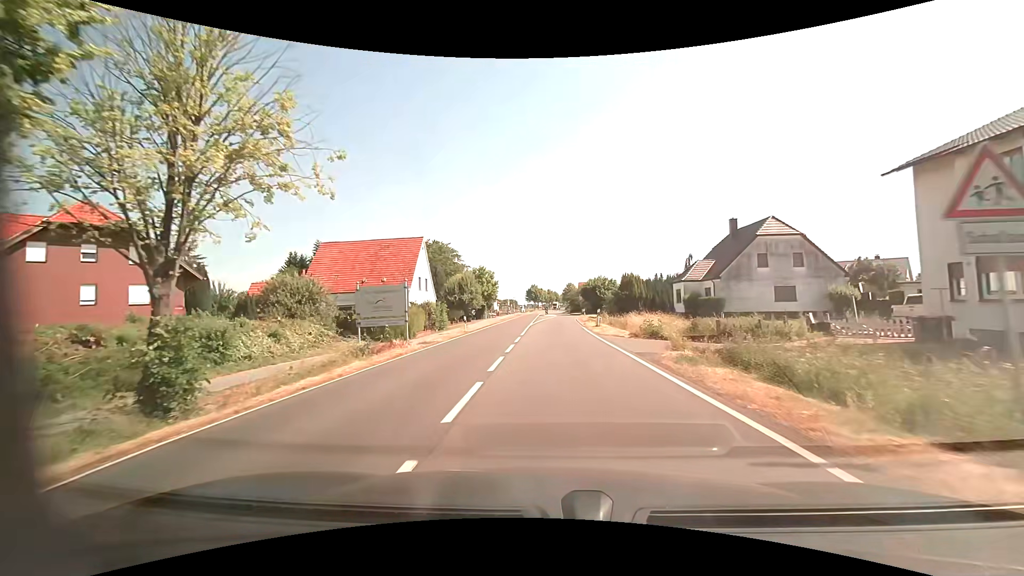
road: primary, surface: asphalt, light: Day
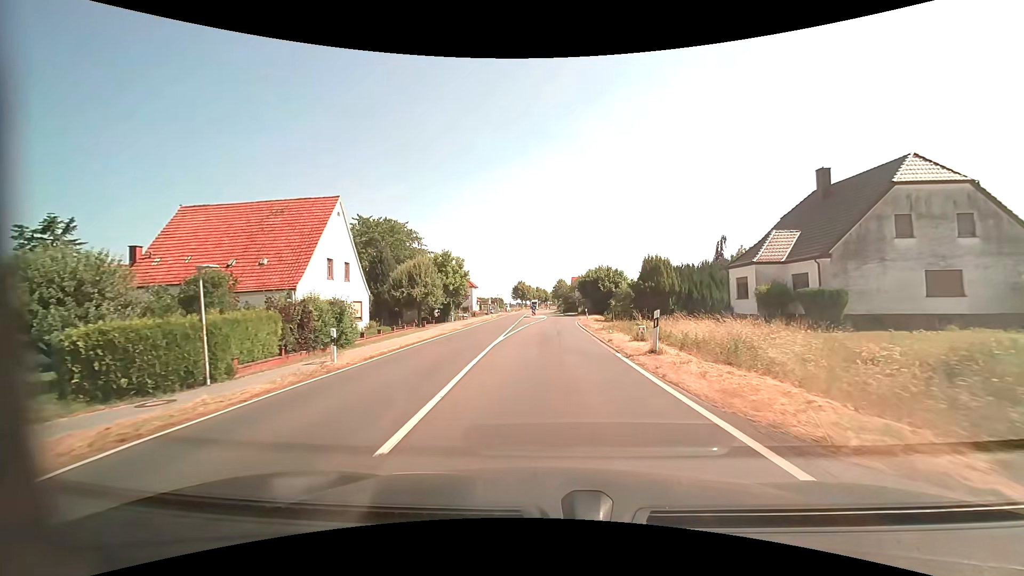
(+0.2, +19.6) m; +1°
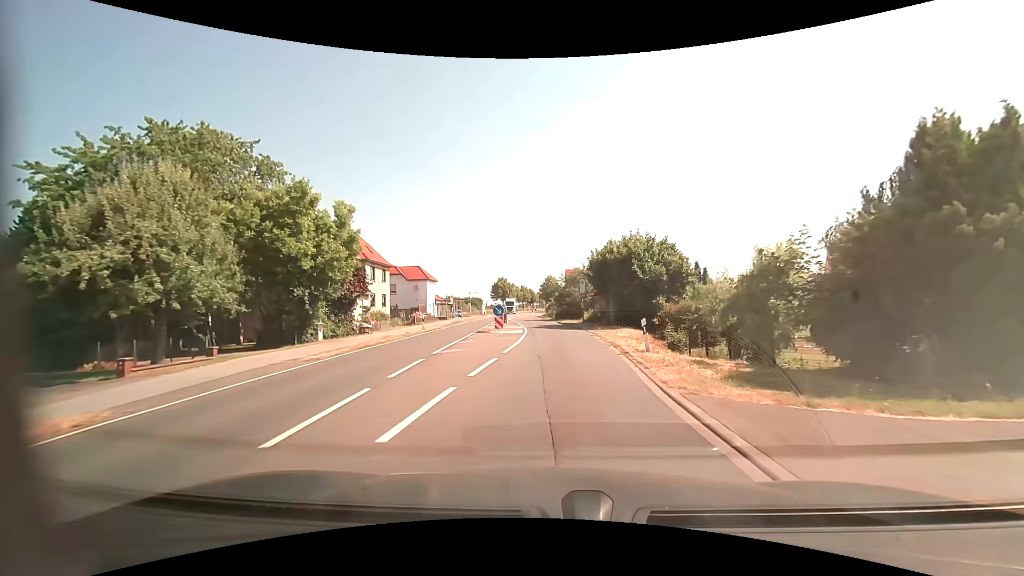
(+0.5, +31.6) m; +1°
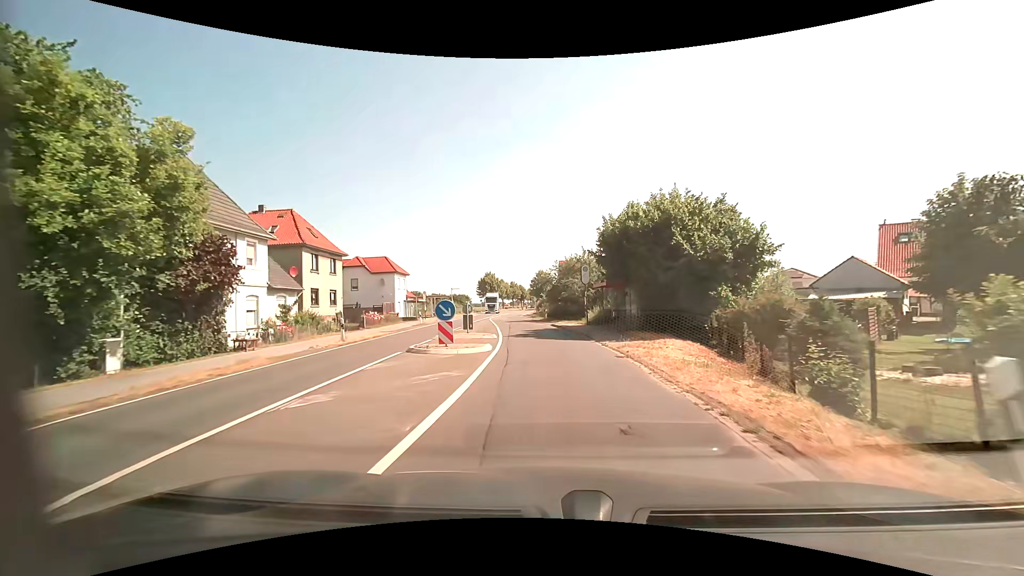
(+0.2, +12.2) m; +2°
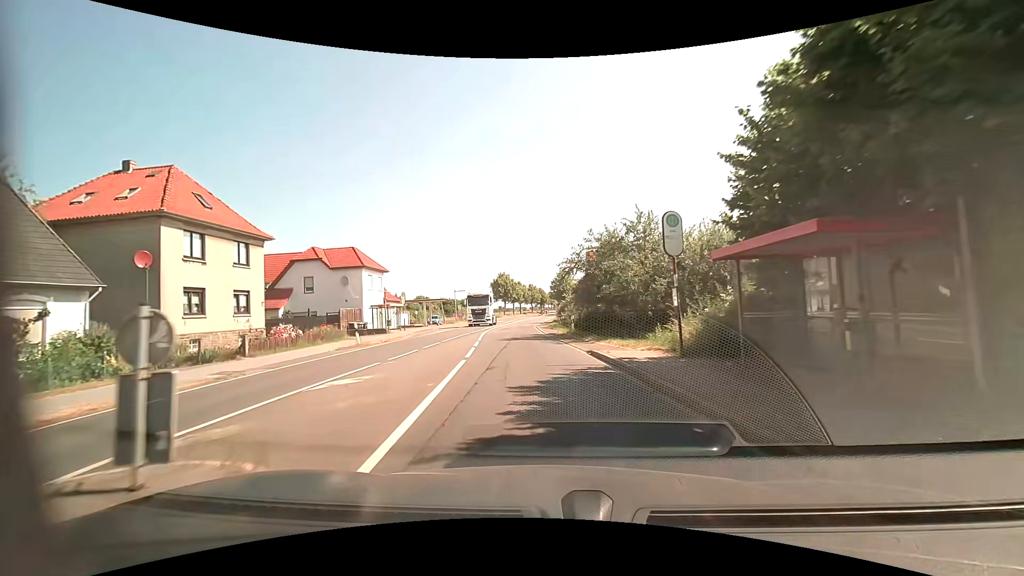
(-0.3, +18.0) m; -3°
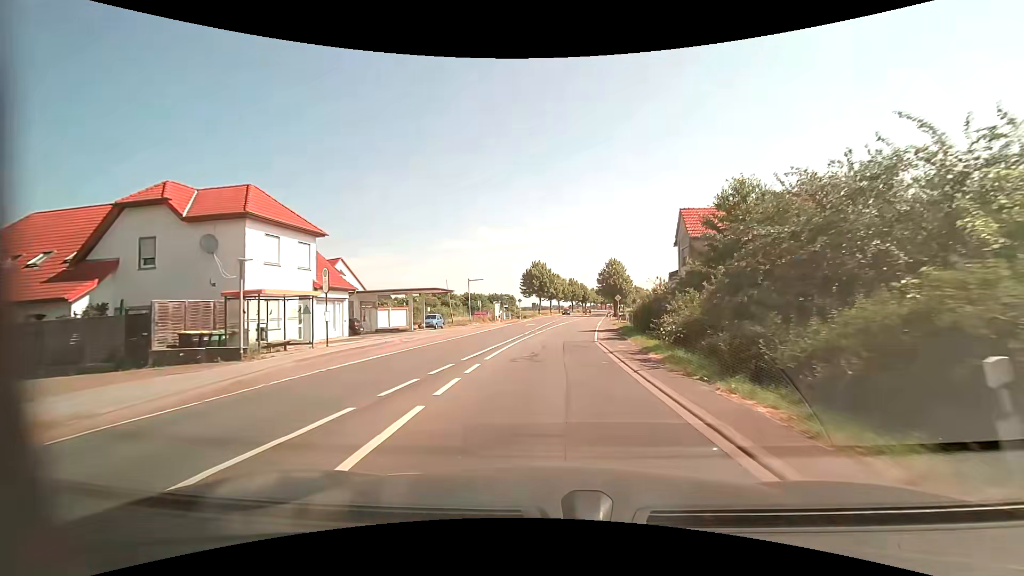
(-1.6, +25.1) m; -4°
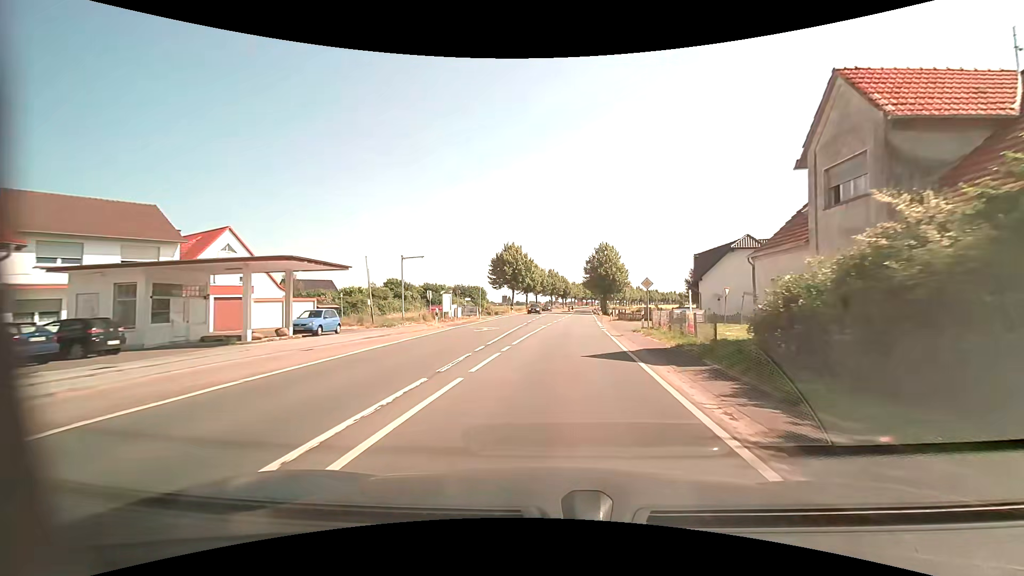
(+0.2, +20.7) m; +3°
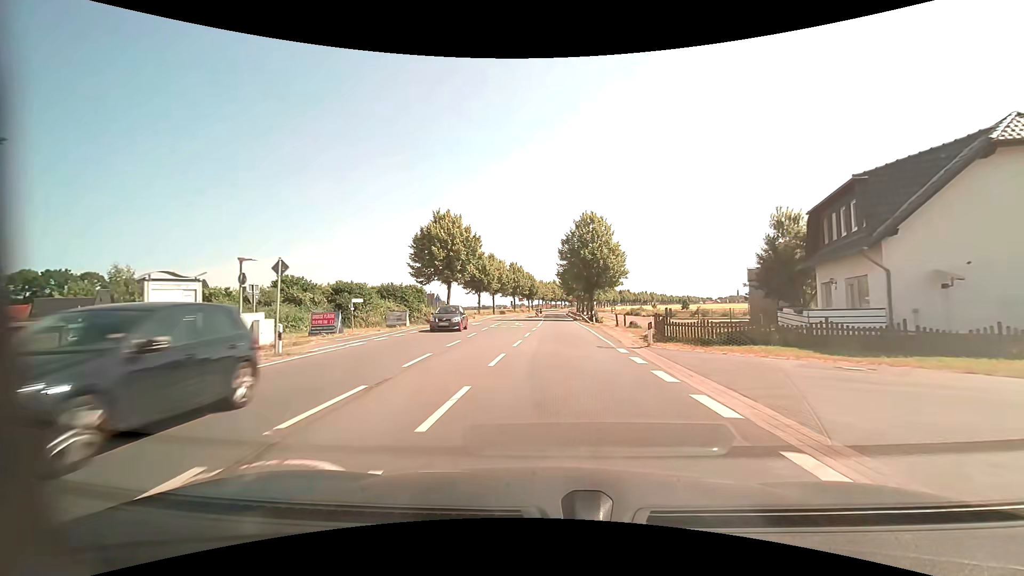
(+0.8, +29.3) m; +4°
(0, +10) (0, +20) (0, +30) (+1, +40) (+1, +50) (+1, +60) (+1, +70) (+1, +80) (+1, +90) (+1, +100) m
